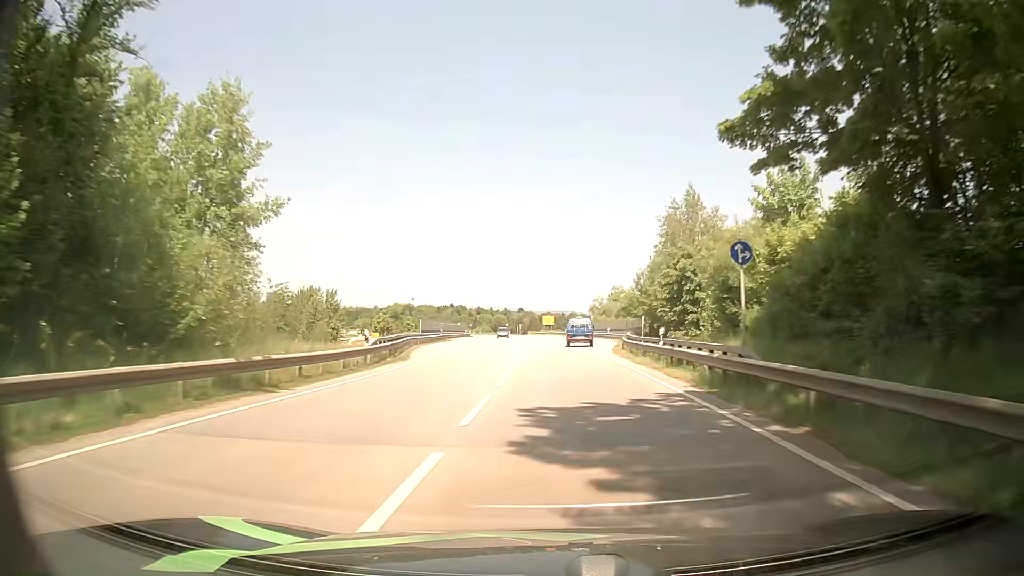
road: primary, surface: asphalt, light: Day
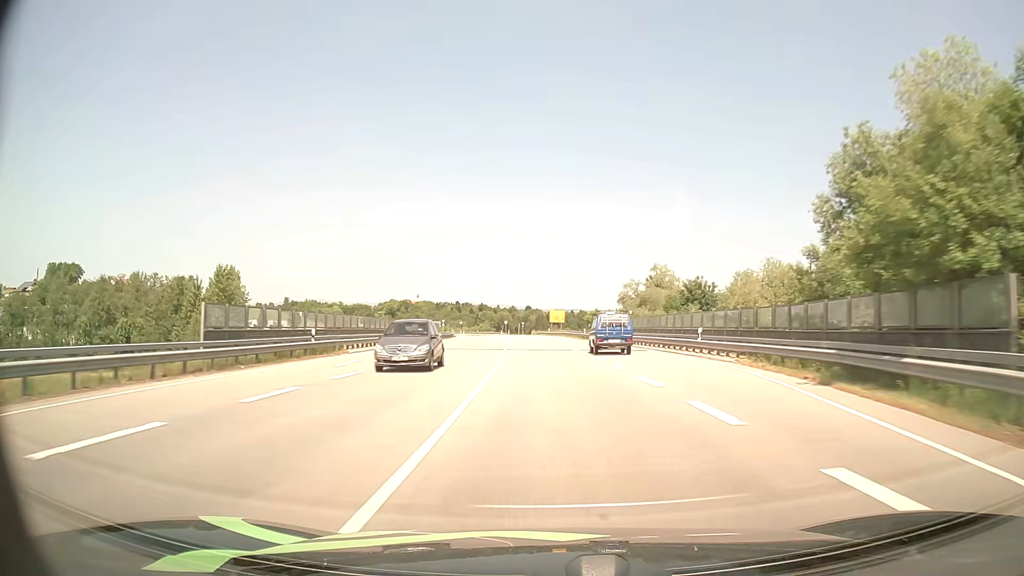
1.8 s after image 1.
(-0.1, +42.6) m; -1°
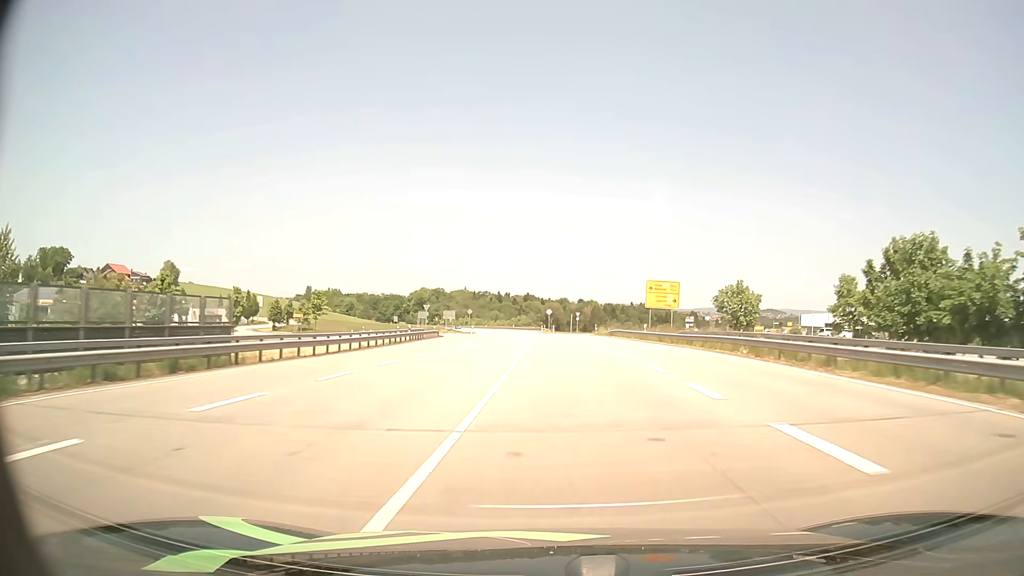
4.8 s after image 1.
(-3.3, +74.9) m; -4°
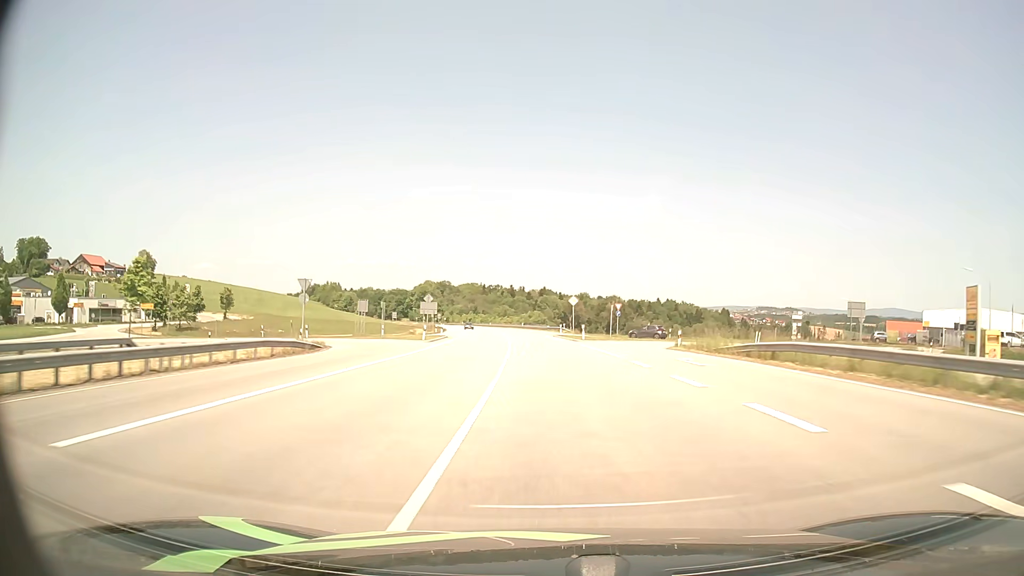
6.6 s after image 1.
(-0.5, +45.8) m; -1°
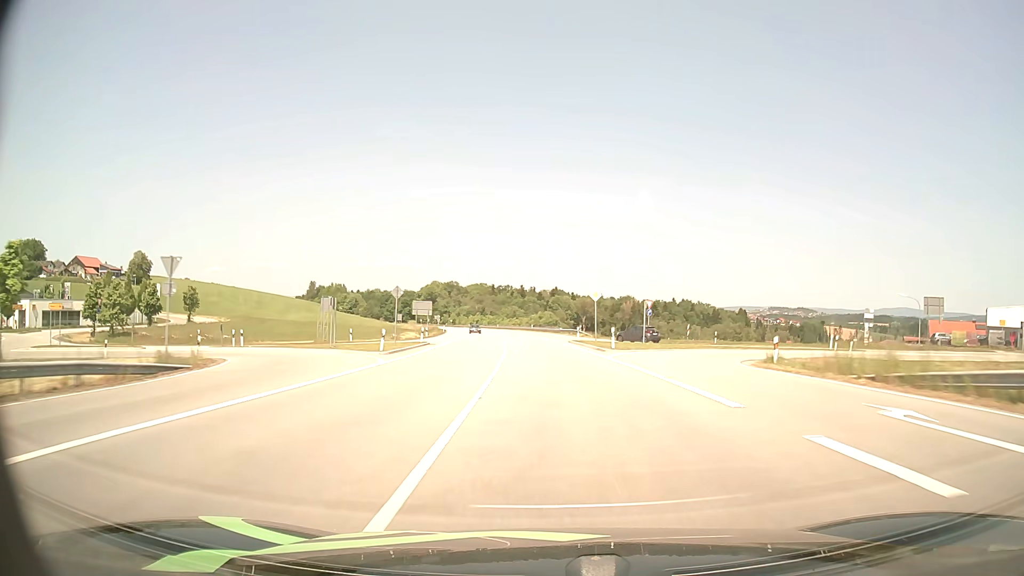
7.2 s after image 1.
(-0.1, +15.2) m; -1°
